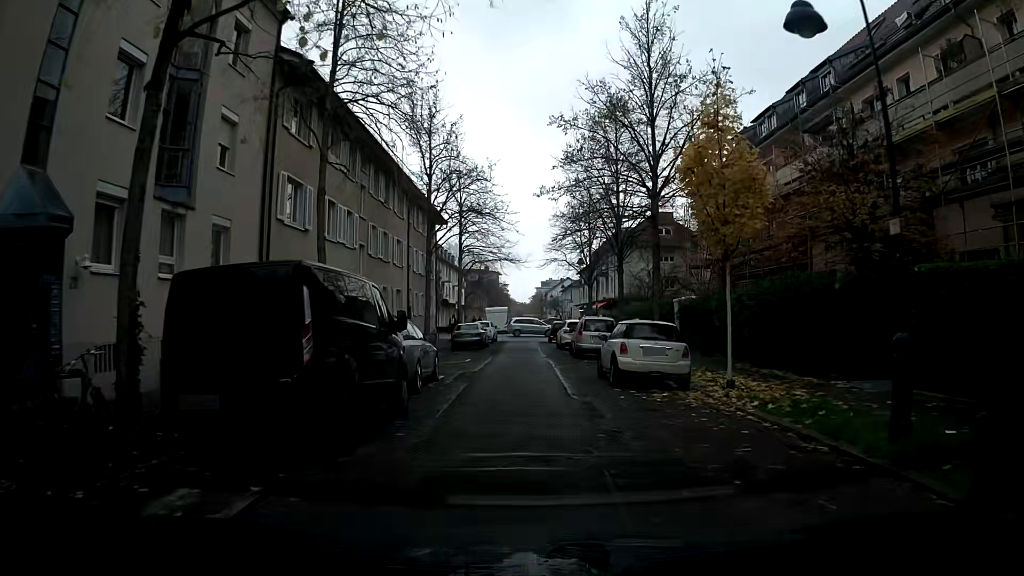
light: Day
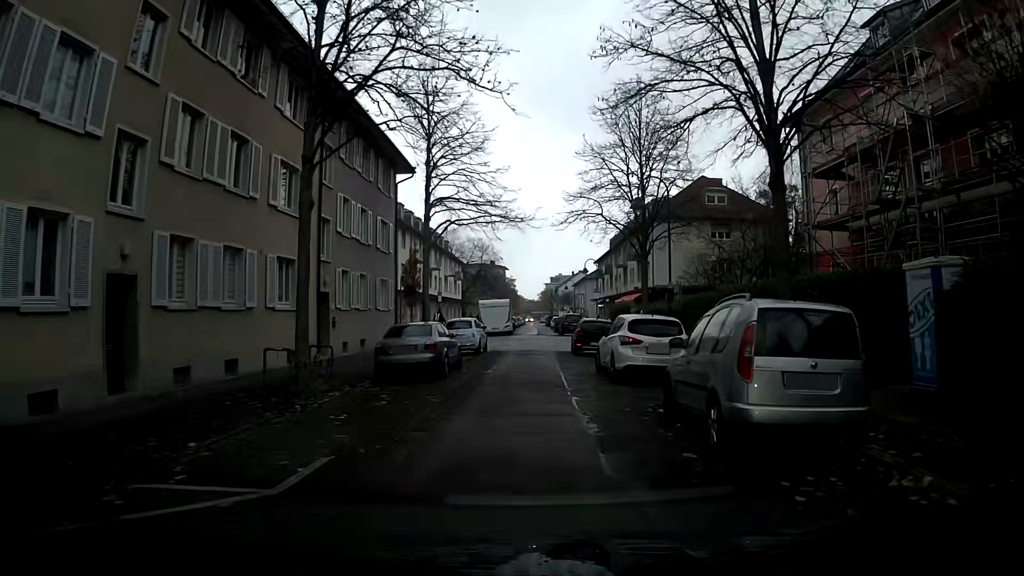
(-0.3, +18.7) m; -2°
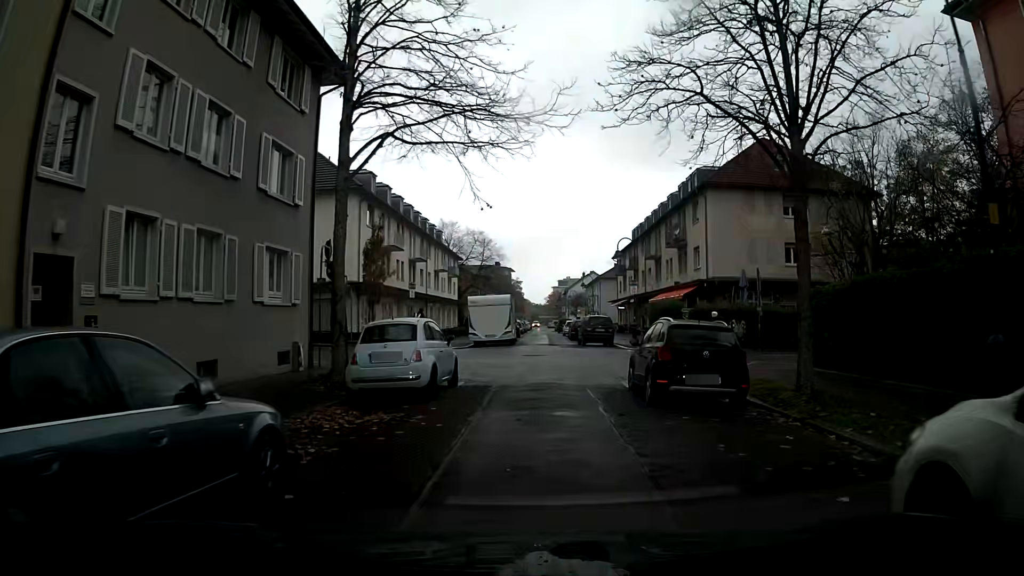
(+0.1, +14.7) m; +1°
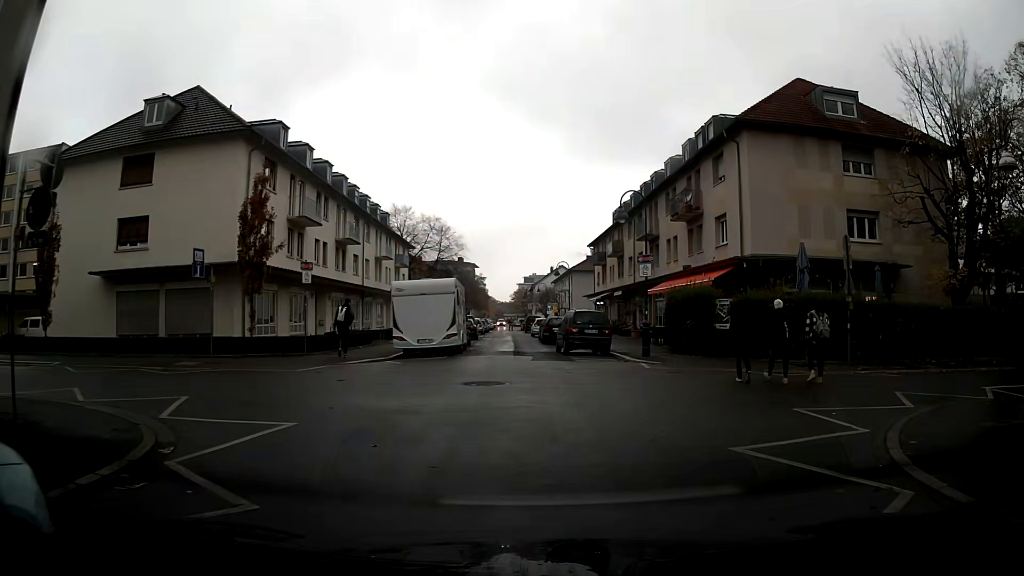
(+0.3, +12.3) m; +4°
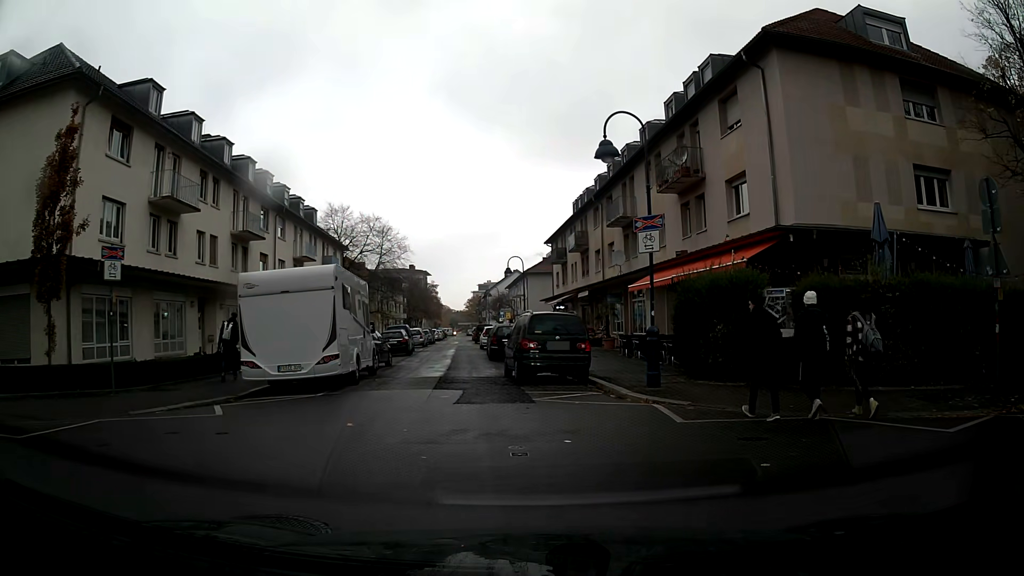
(+0.3, +9.3) m; +1°
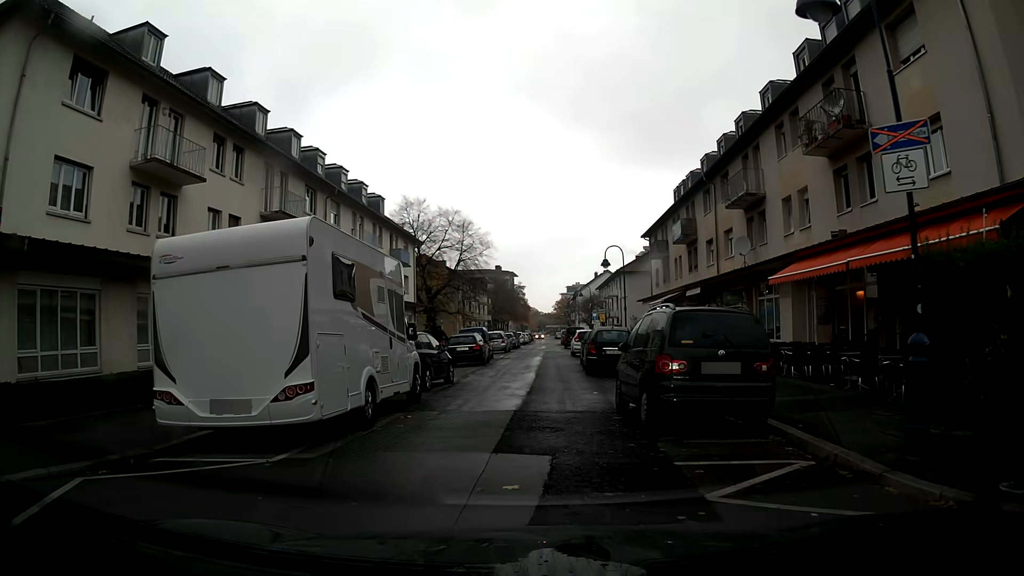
(-0.4, +7.2) m; -6°
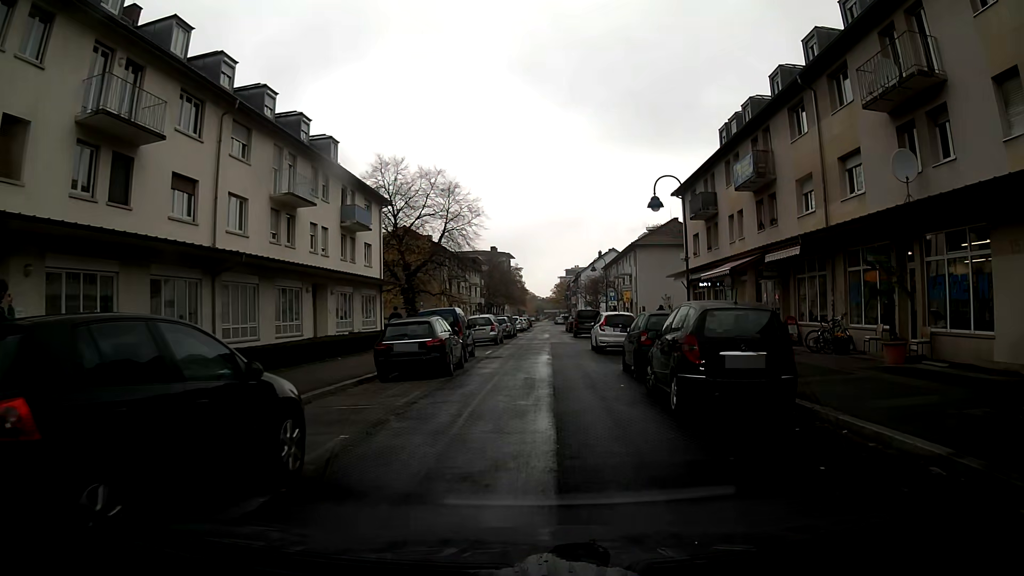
(+0.1, +13.5) m; +2°
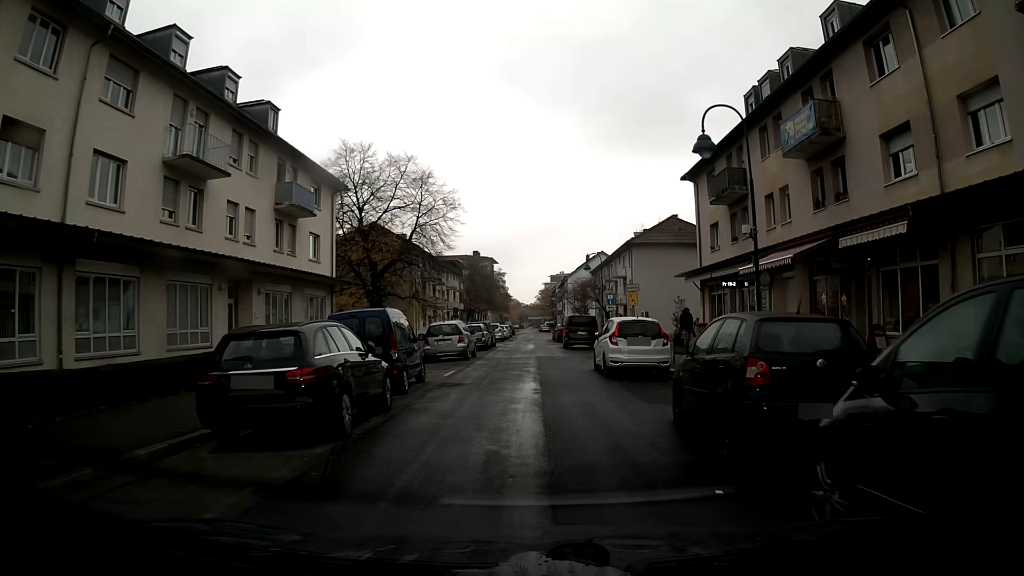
(0.0, +8.0) m; 0°
(0, +10) (0, +20) (0, +30) (0, +40) (0, +50) (0, +60) (+1, +70) (+1, +80) (+2, +90) (+2, +100) m
